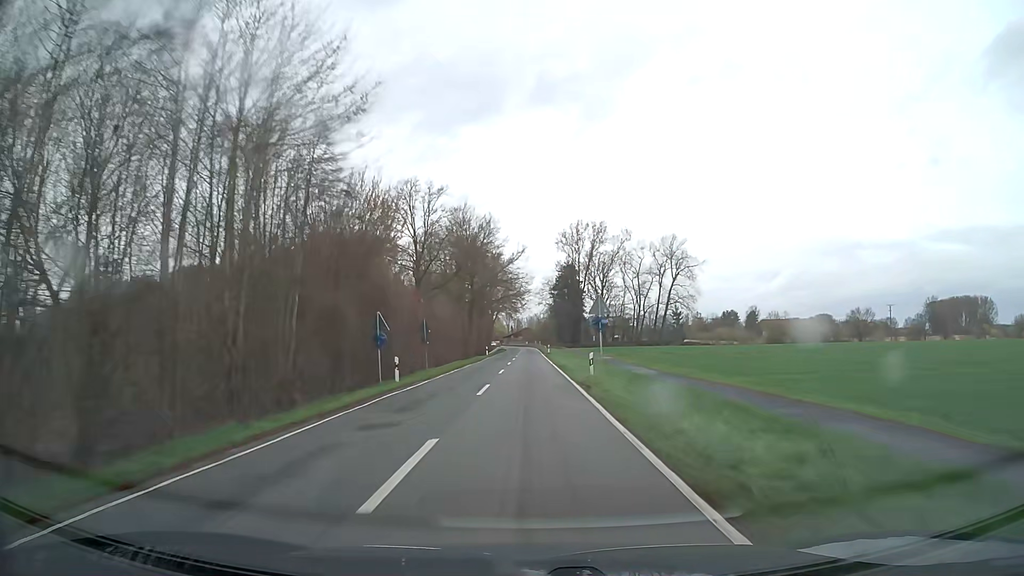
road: secondary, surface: asphalt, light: Day
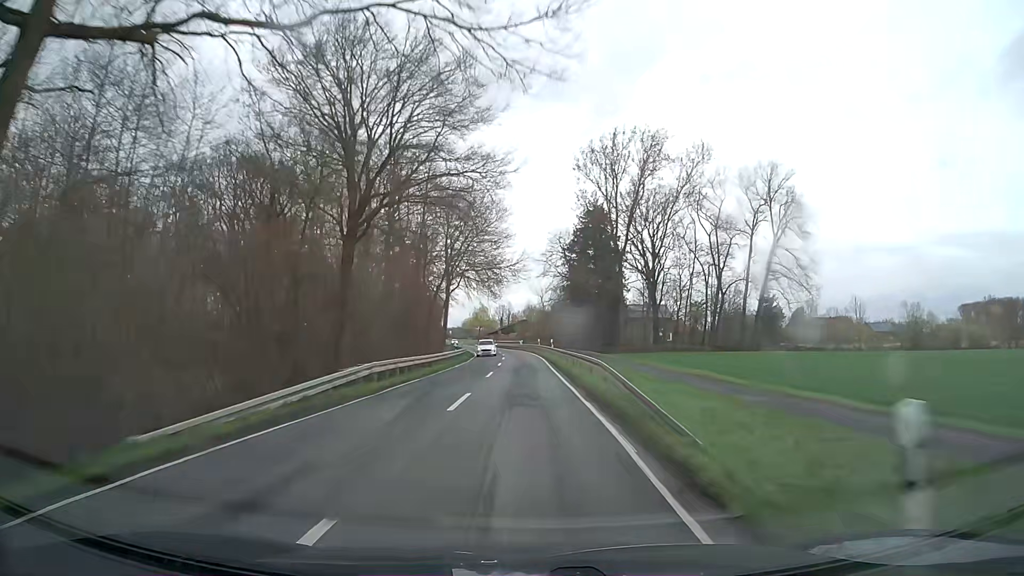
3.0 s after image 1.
(+0.1, +77.2) m; 0°
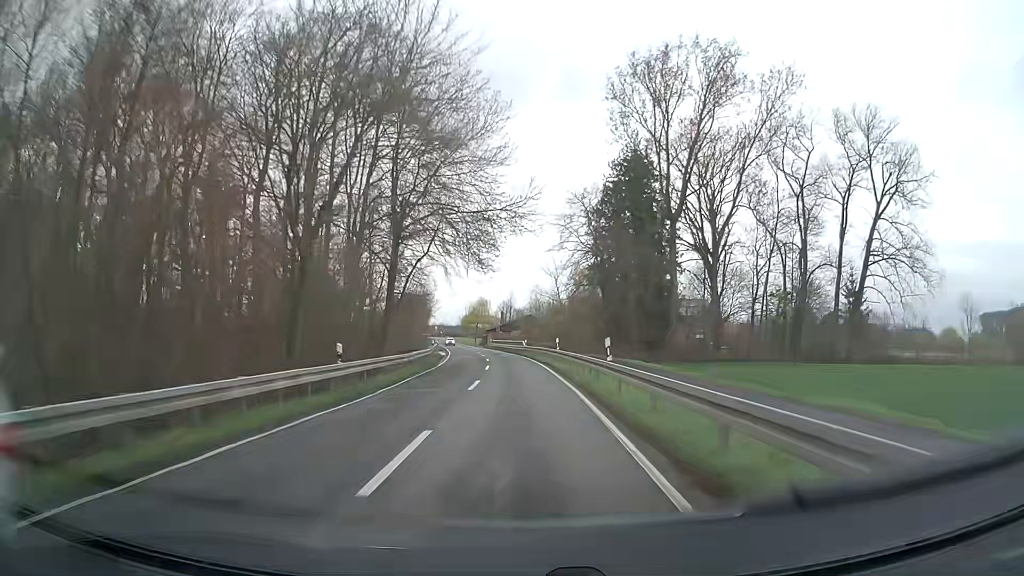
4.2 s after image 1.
(-0.2, +31.3) m; 0°
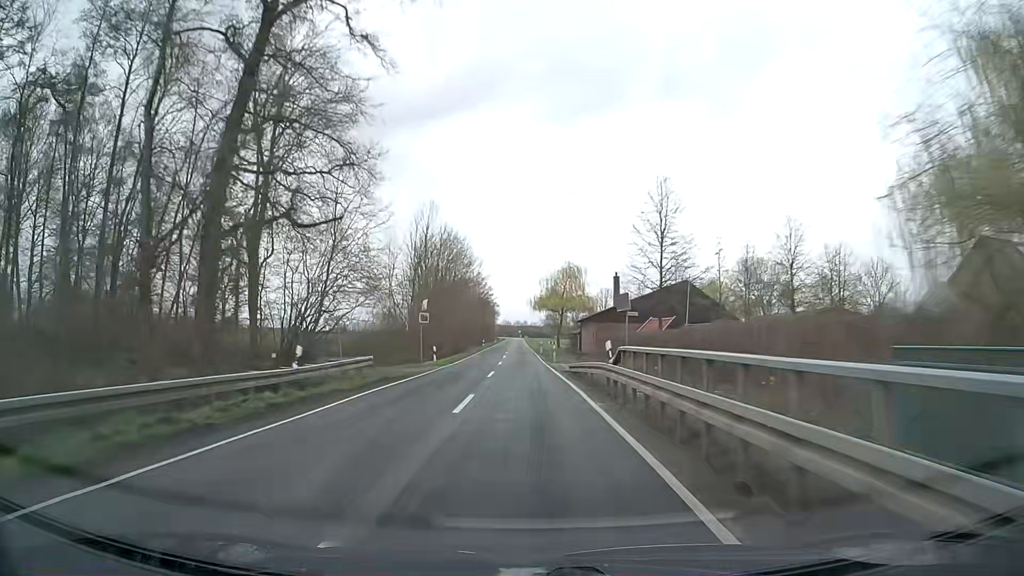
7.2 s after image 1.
(-5.0, +78.3) m; -8°
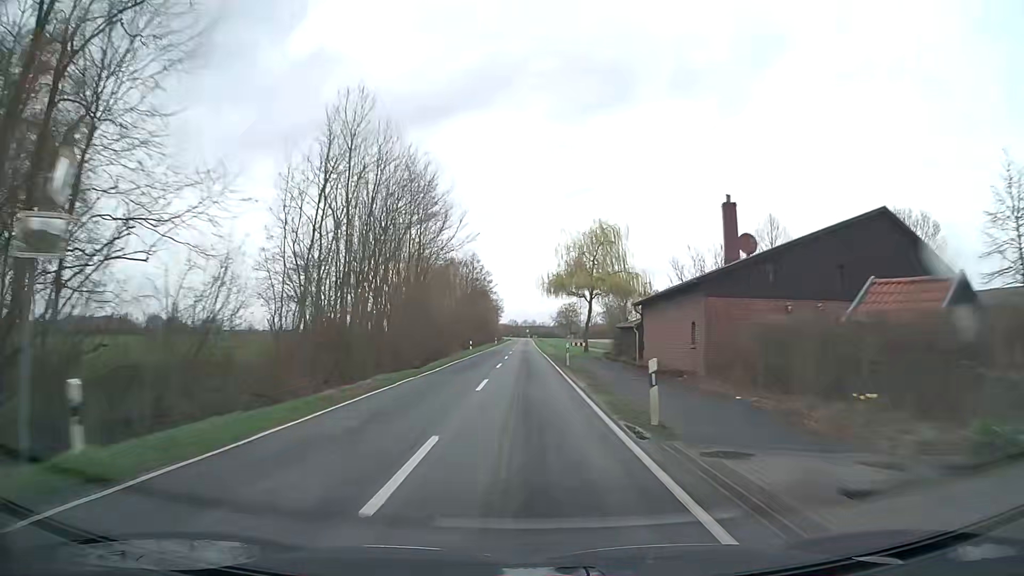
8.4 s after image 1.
(-0.2, +31.4) m; -1°
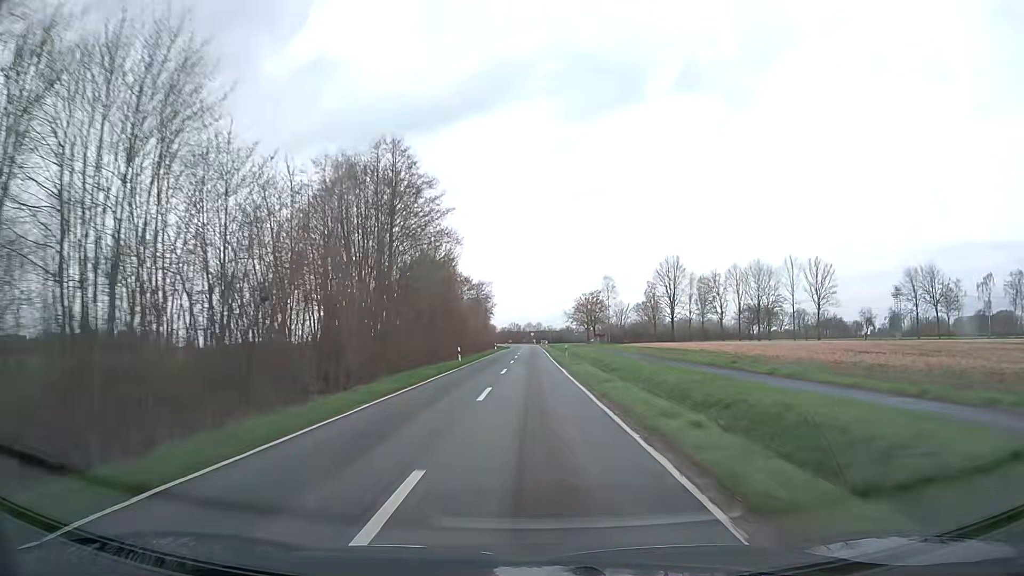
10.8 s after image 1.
(-0.4, +62.9) m; -1°
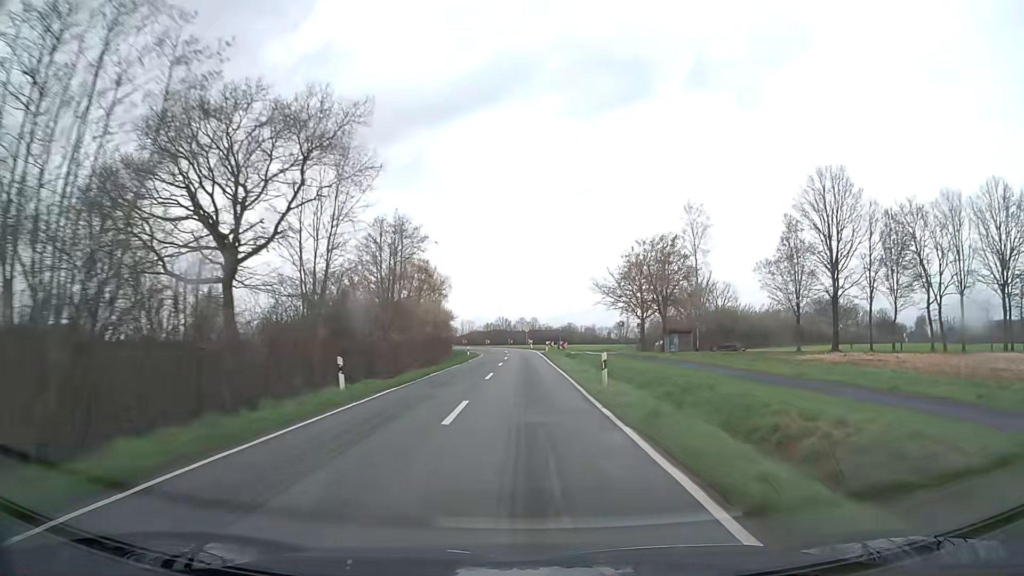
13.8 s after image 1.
(+0.4, +76.9) m; +1°
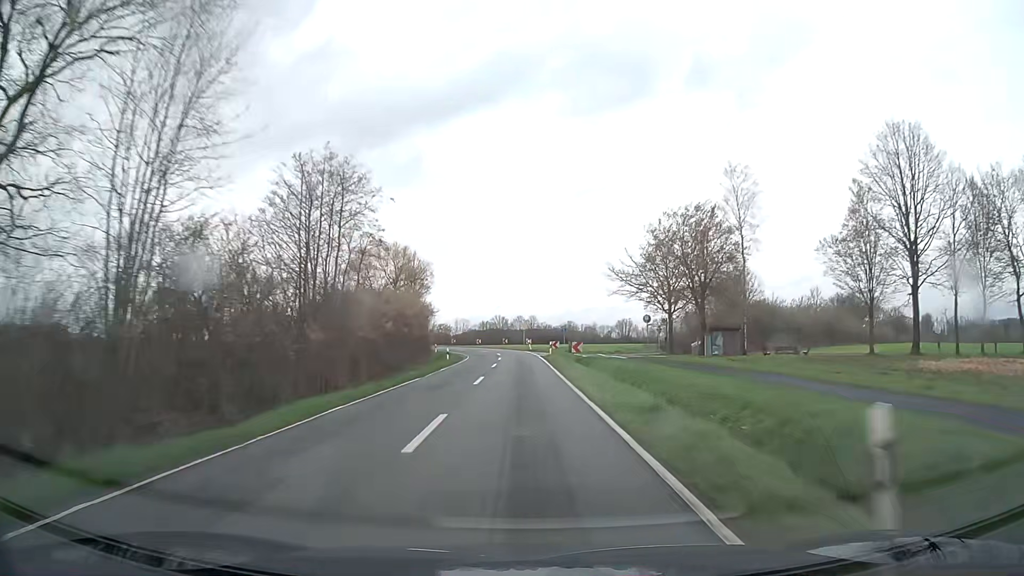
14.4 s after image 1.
(0.0, +14.7) m; 0°
(0, +10) (0, +20) (0, +30) (0, +40) (0, +50) (-1, +60) (-3, +70) (-5, +80) (-8, +89) (-12, +98) m
